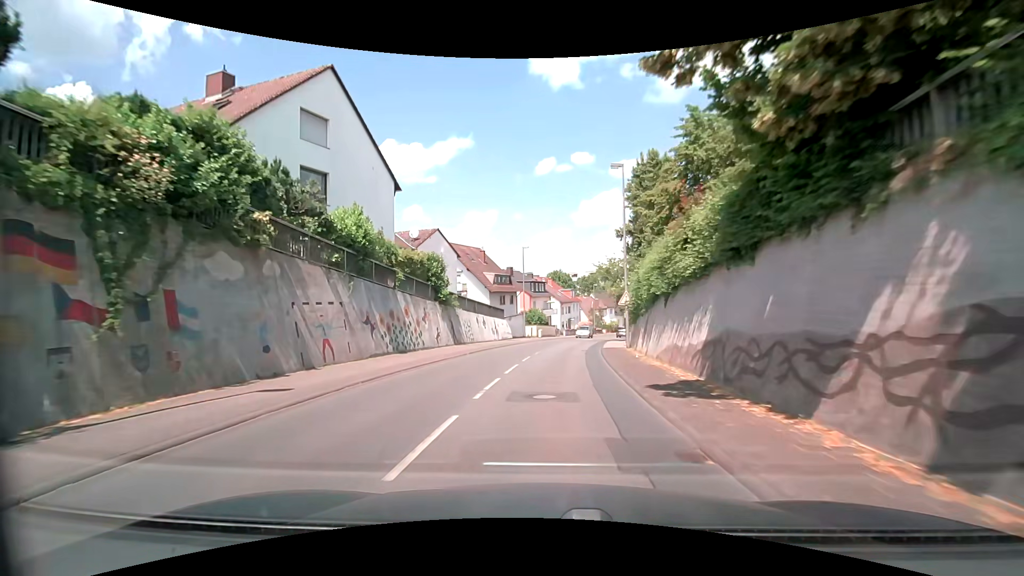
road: secondary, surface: asphalt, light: Day
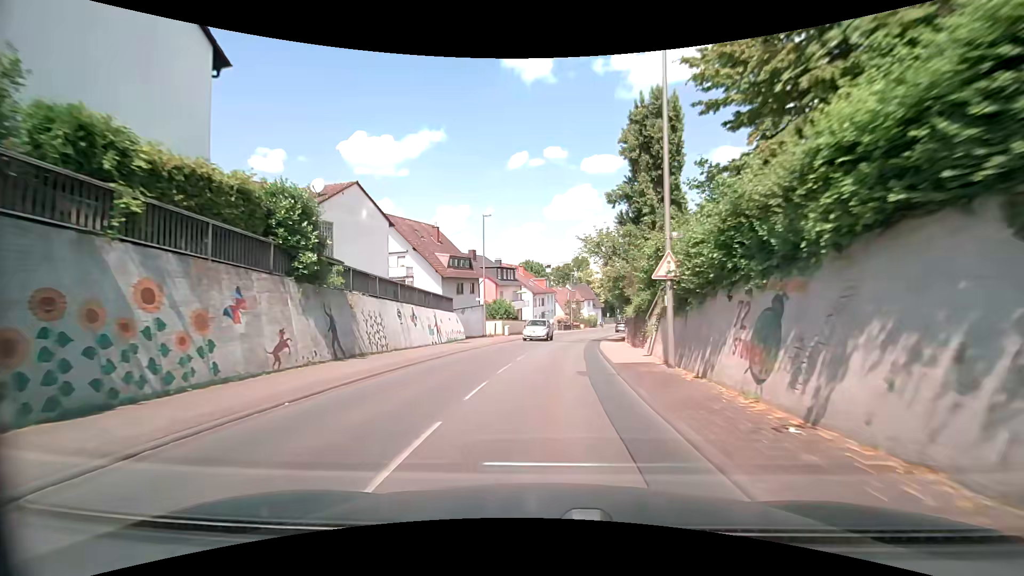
(+0.5, +14.2) m; +4°
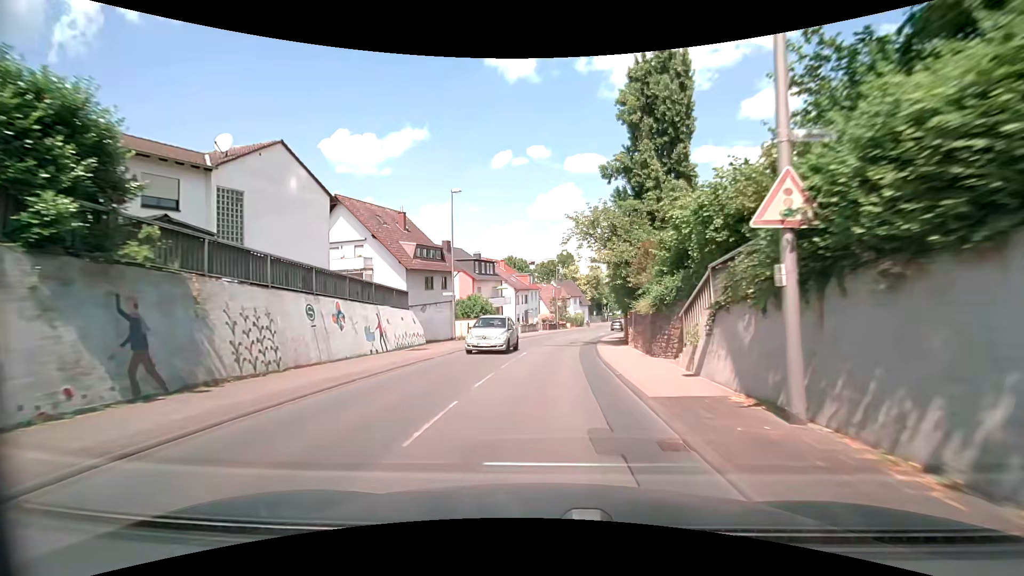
(+0.1, +7.3) m; +2°
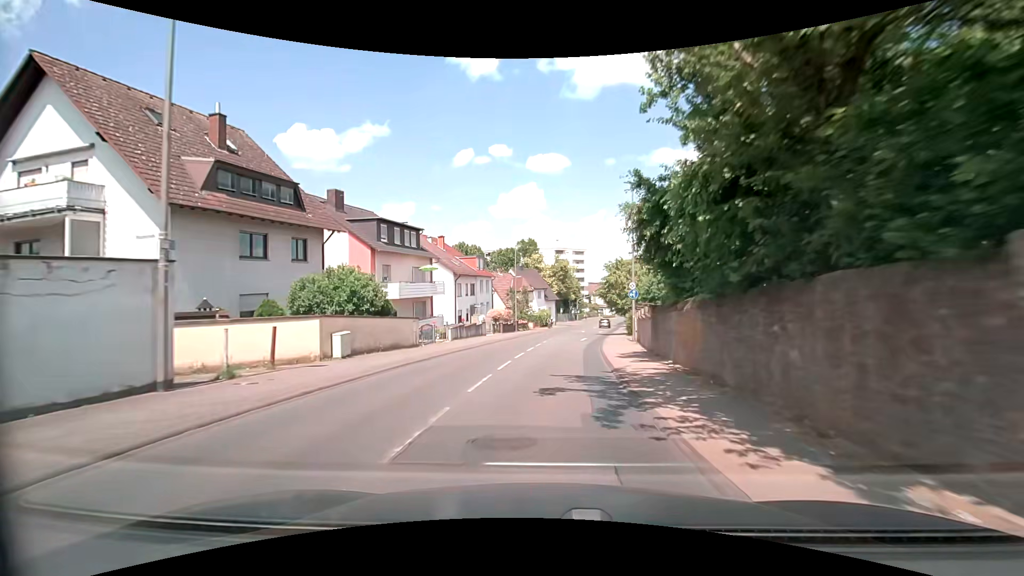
(+0.9, +23.0) m; +4°
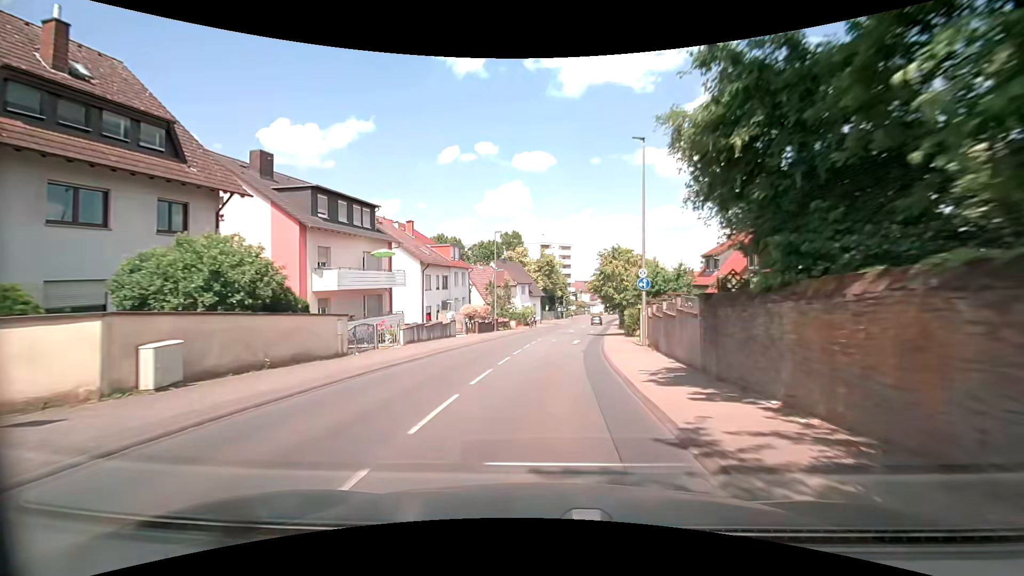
(+0.1, +7.9) m; +2°
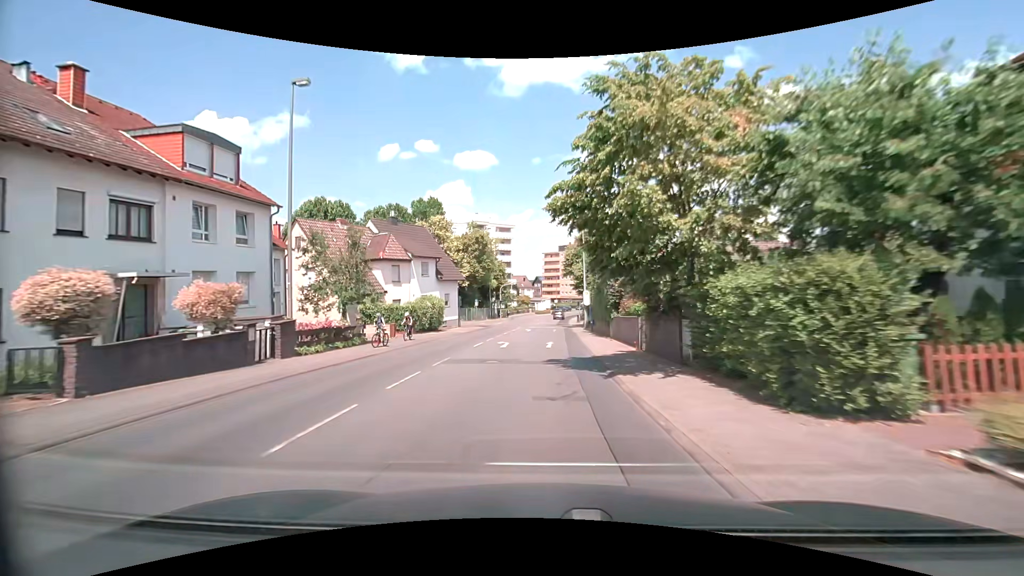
(+2.2, +32.0) m; +6°
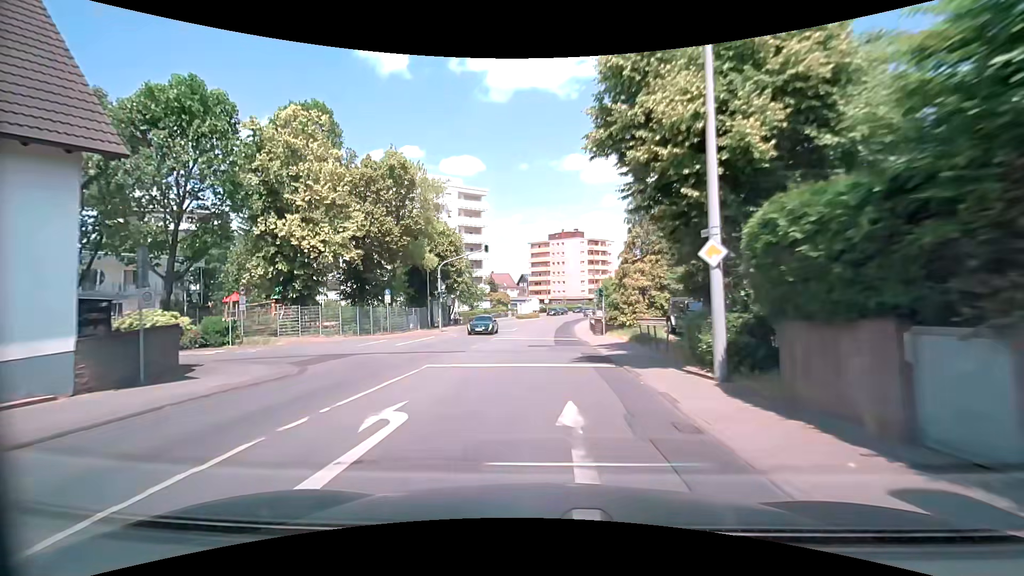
(+0.6, +39.4) m; +2°
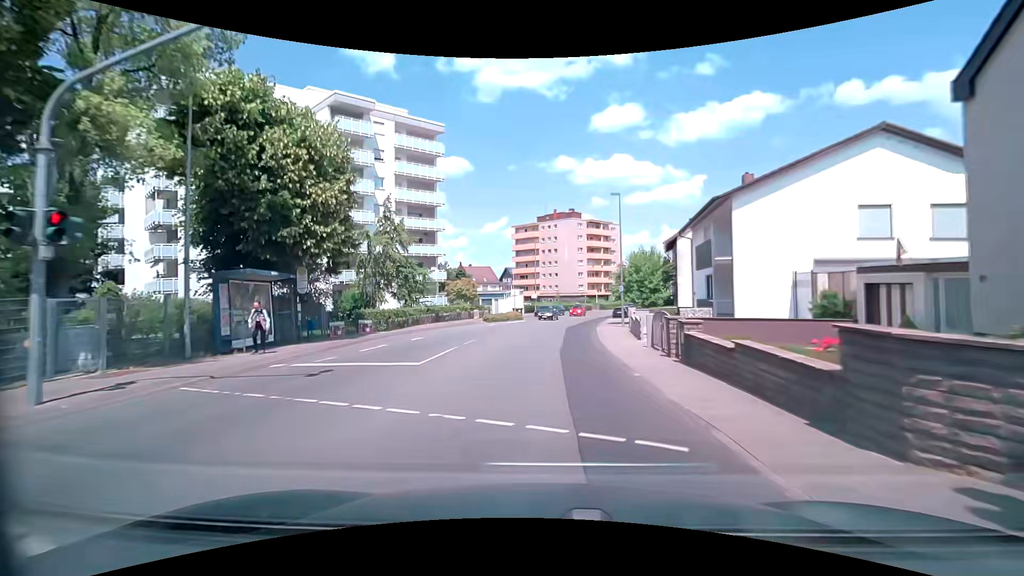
(+0.2, +31.0) m; +1°
(0, +10) (0, +20) (+1, +30) (+2, +40) (+3, +50) (+5, +60) (+8, +69) (+10, +79) (+13, +89) (+17, +98) m
